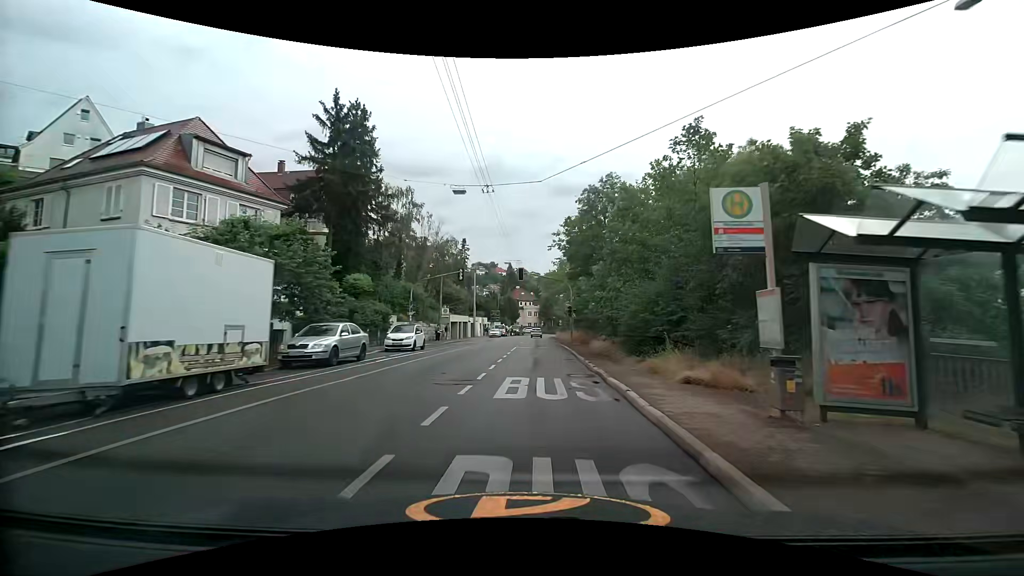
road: secondary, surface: asphalt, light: Day
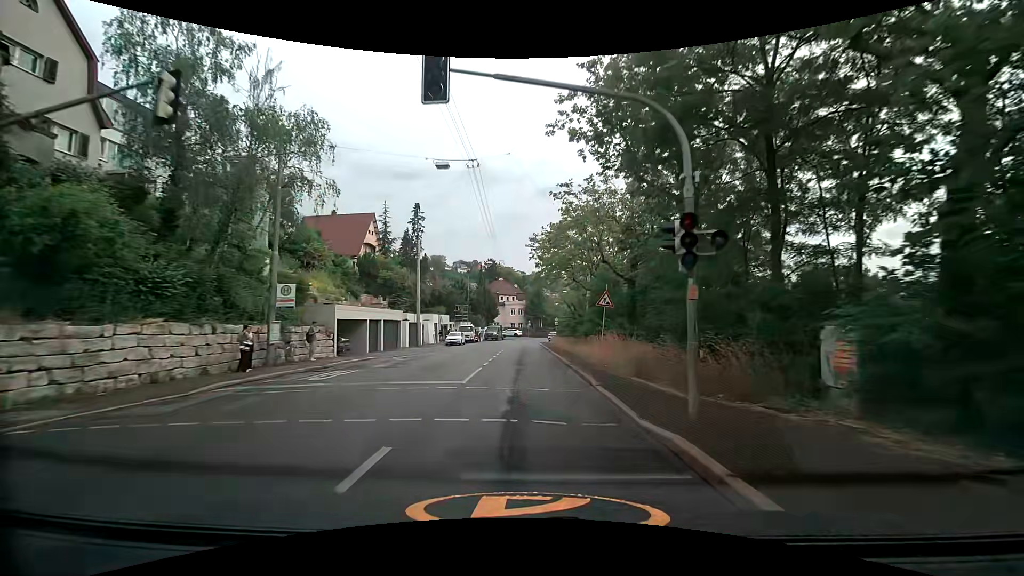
(+0.9, +31.4) m; +1°
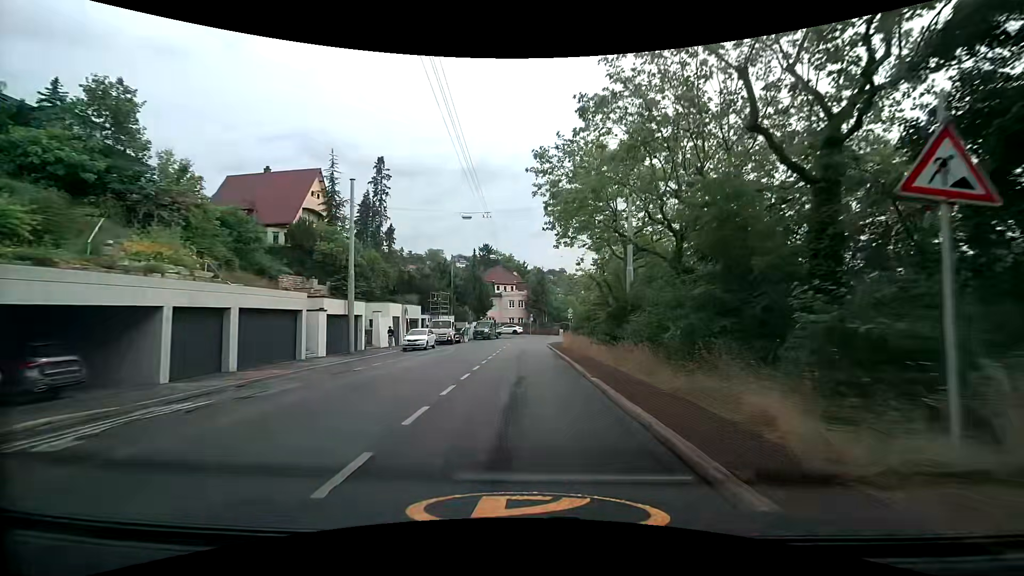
(+0.3, +18.9) m; +1°
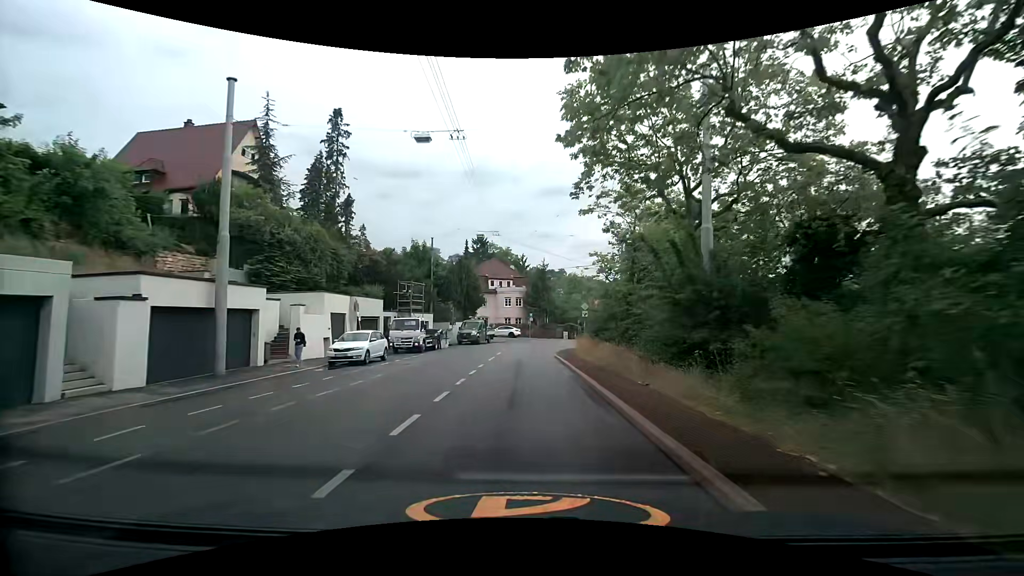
(-0.2, +12.6) m; -1°
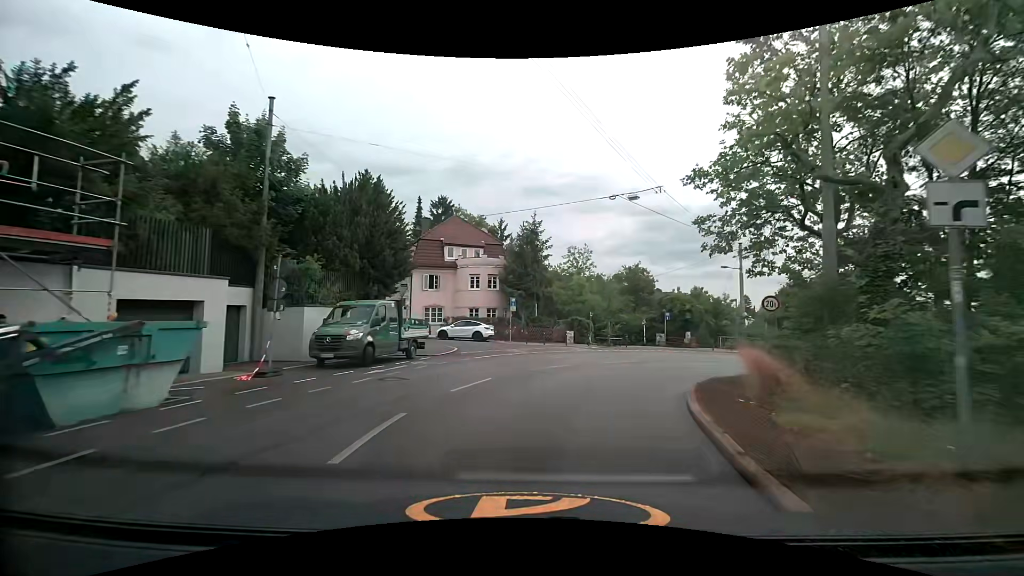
(+0.1, +29.8) m; +2°
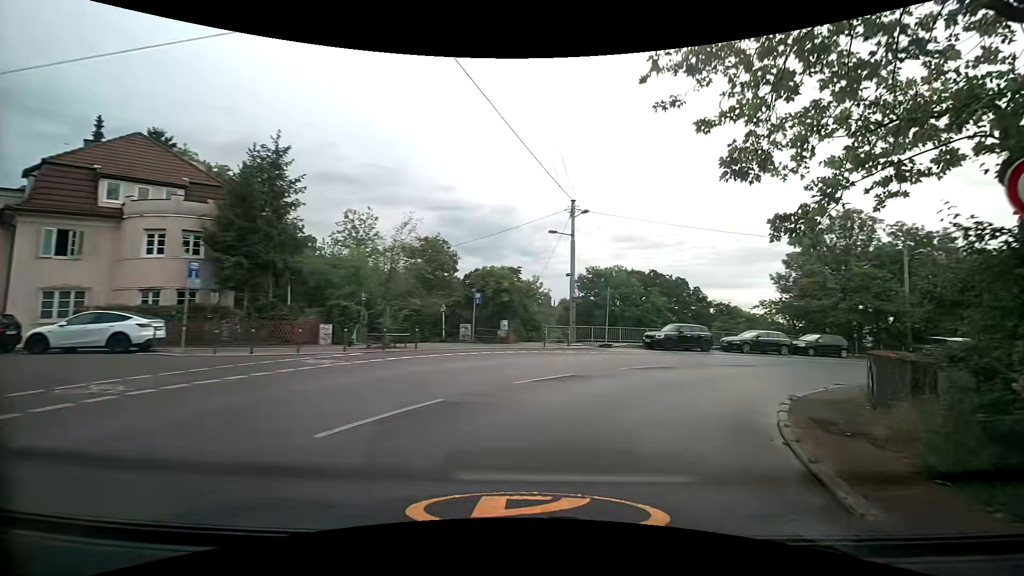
(+2.6, +15.7) m; +24°
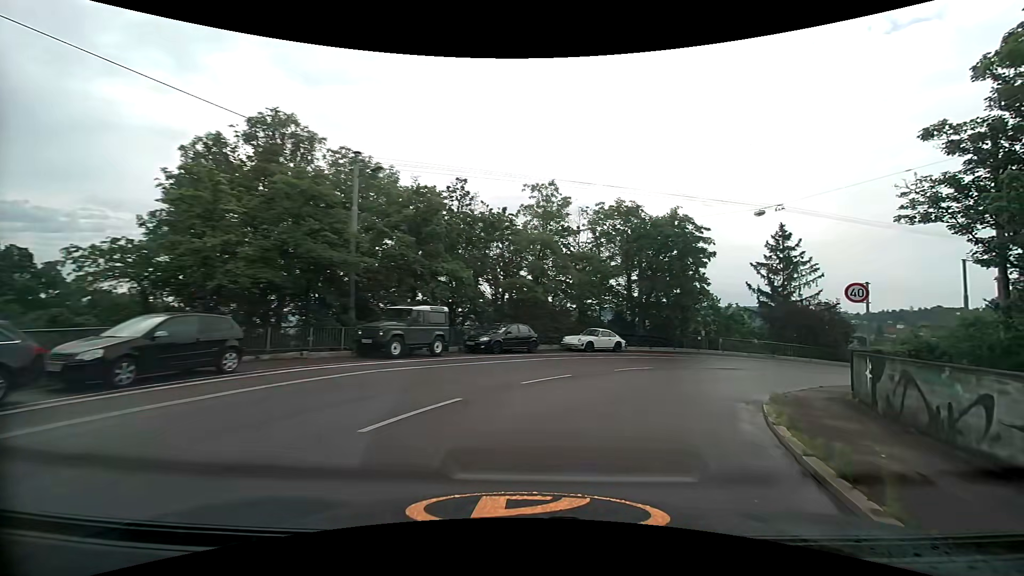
(+12.4, +22.1) m; +58°
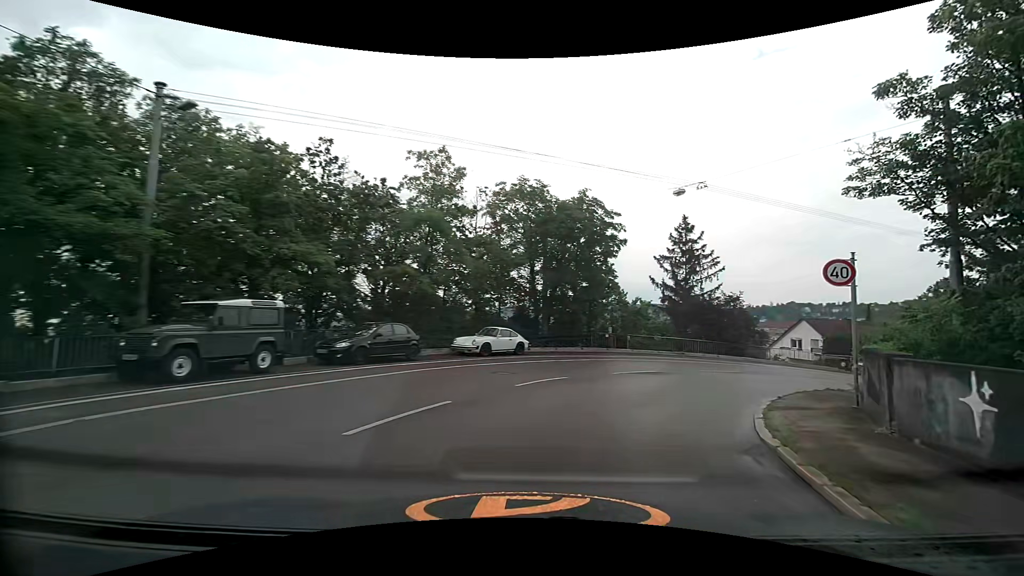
(+0.6, +5.4) m; +11°
(+2, +10) (+7, +18) (+15, +24) (+25, +27) (+35, +28) (+45, +29) (+55, +30) (+65, +31) (+75, +32) (+84, +33) m
